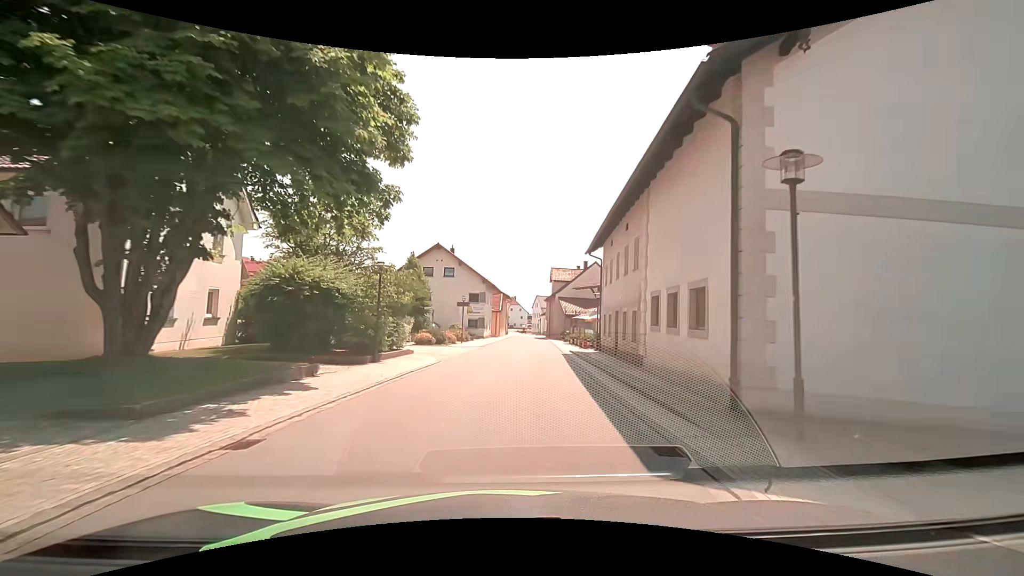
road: tertiary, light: Day
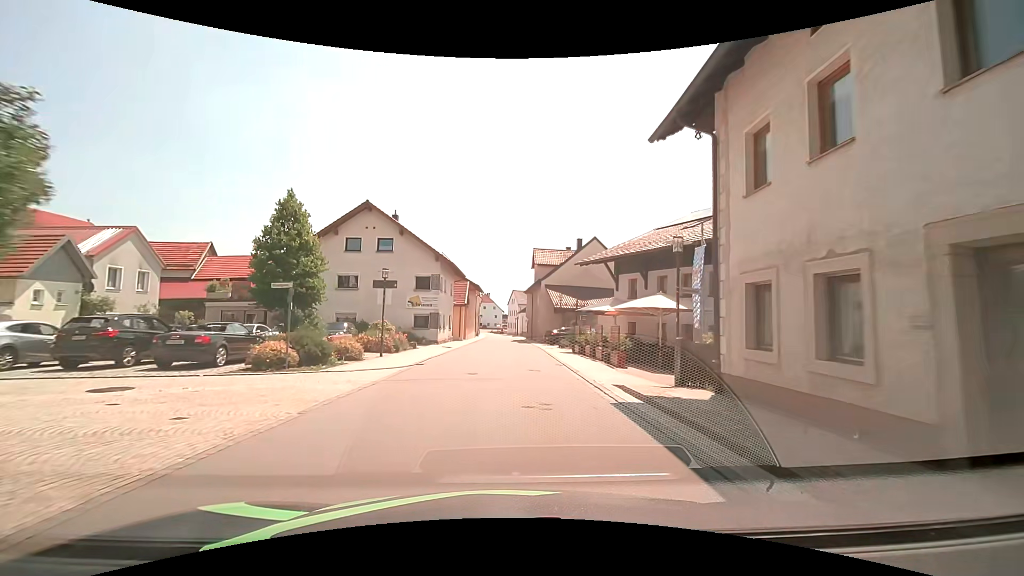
(+0.6, +18.7) m; +2°
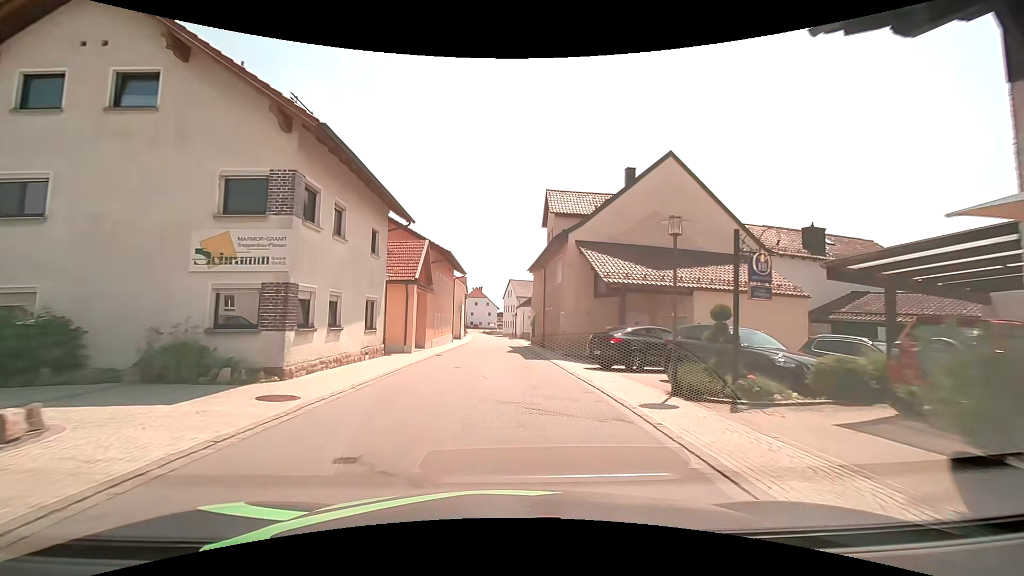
(+0.4, +25.1) m; +1°
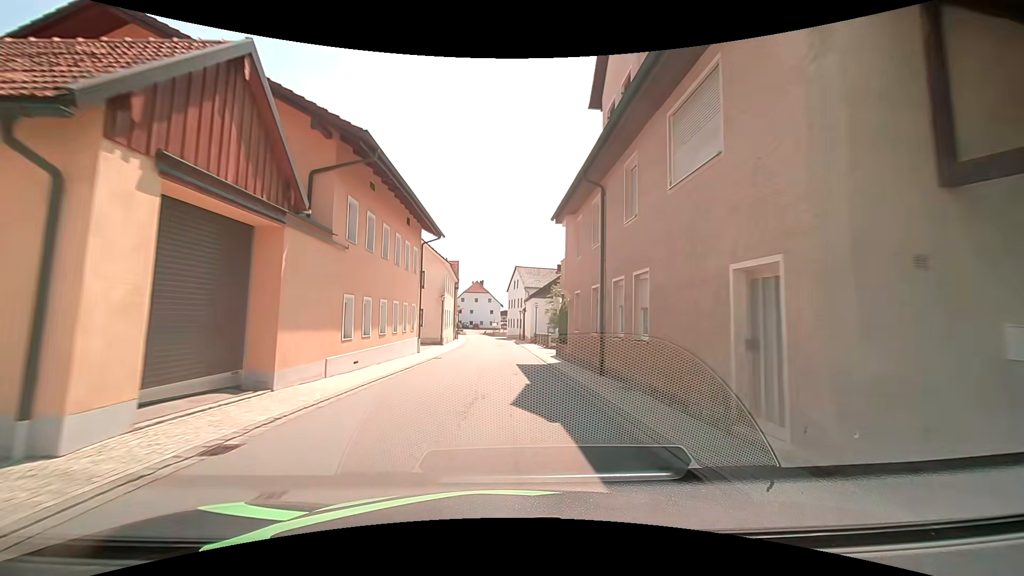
(-0.1, +20.2) m; 0°
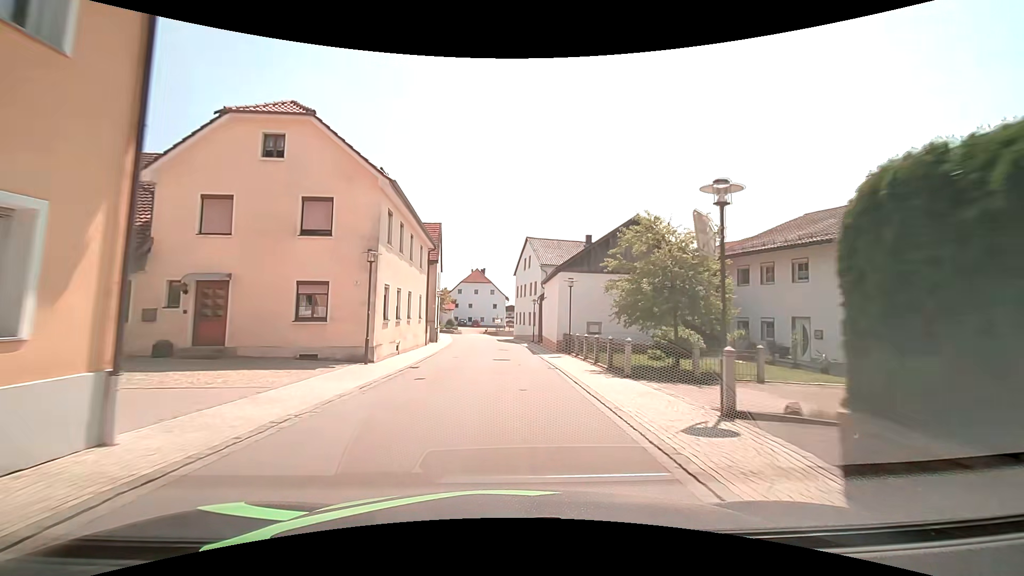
(-0.3, +21.6) m; 0°
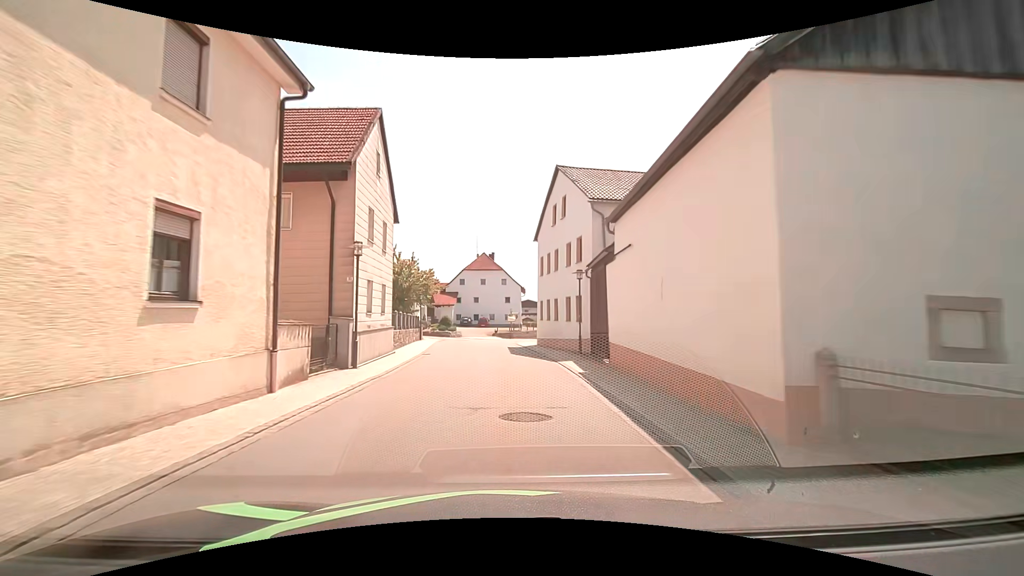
(-0.3, +22.3) m; -2°
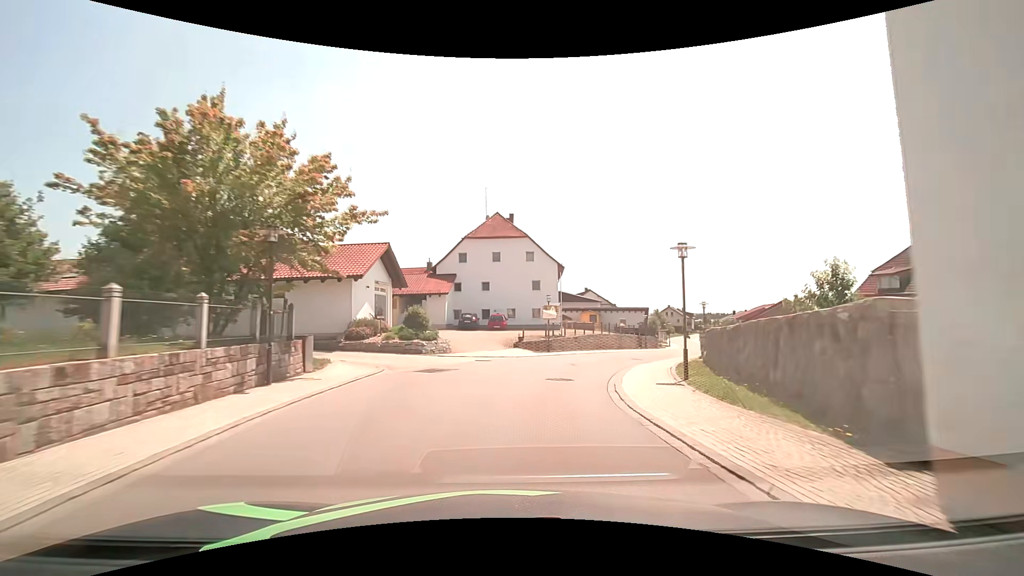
(-1.2, +30.0) m; -2°
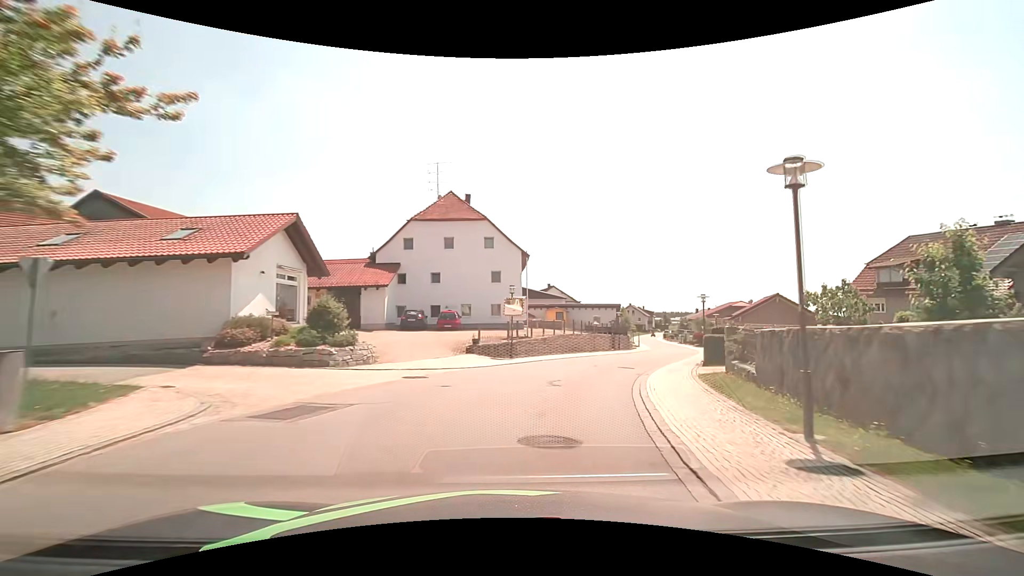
(+0.3, +7.5) m; +5°
(+1, +10) (+3, +20) (+7, +29) (+11, +38) (+15, +47) (+19, +56) (+22, +66) (+25, +75) (+27, +85) (+29, +95) m
